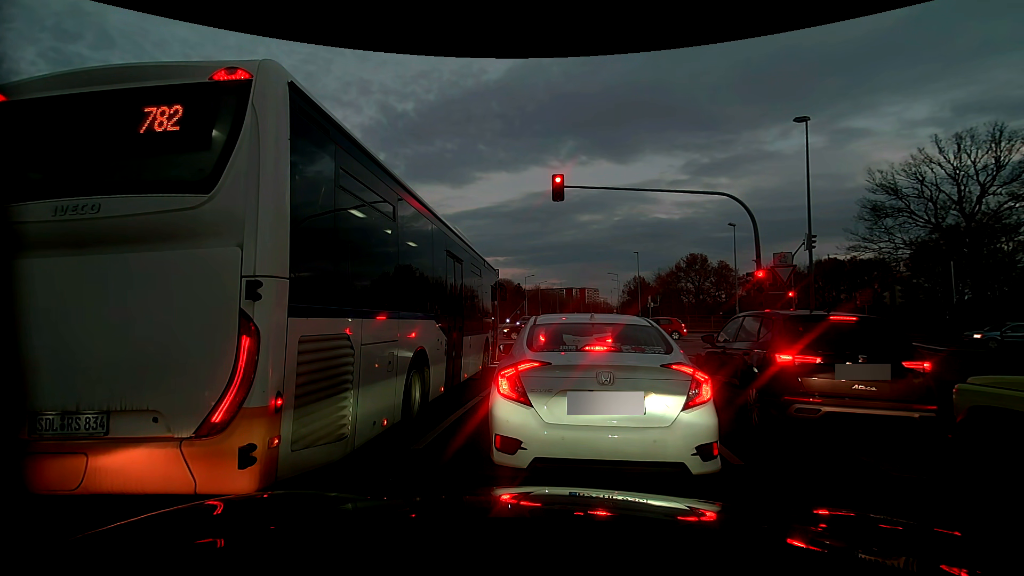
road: residential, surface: asphalt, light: Dusk
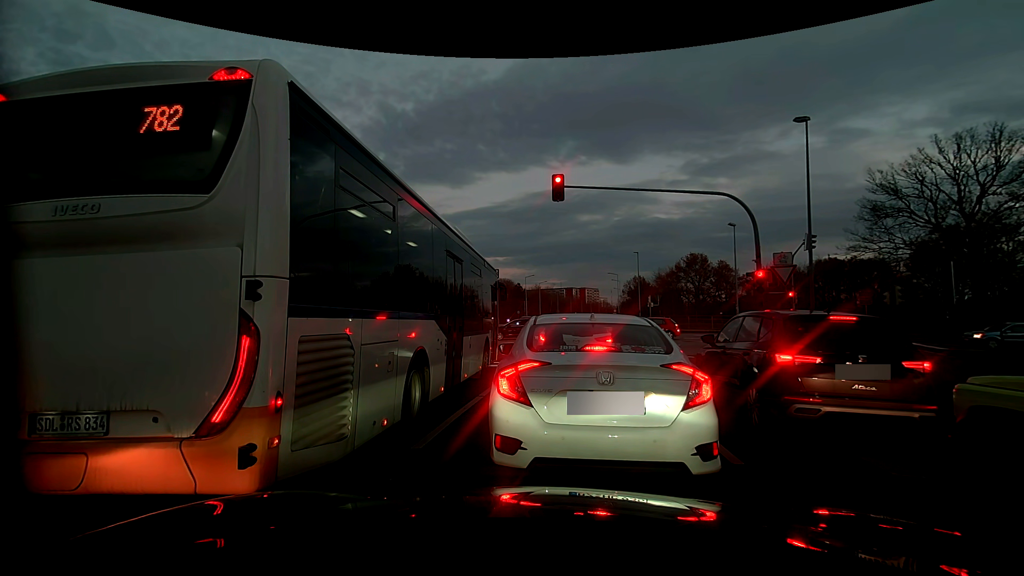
(0.0, 0.0) m; 0°
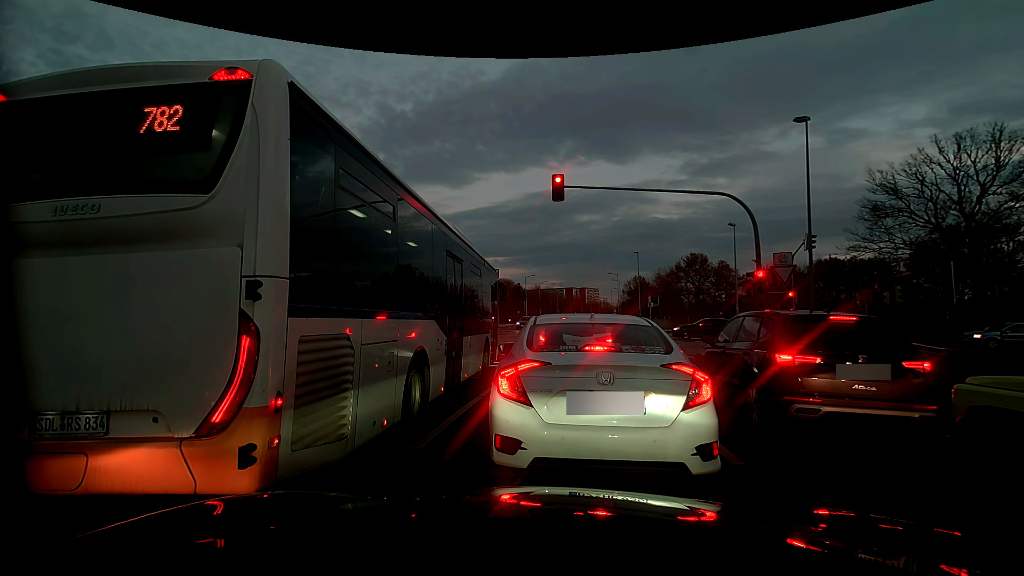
(0.0, 0.0) m; 0°
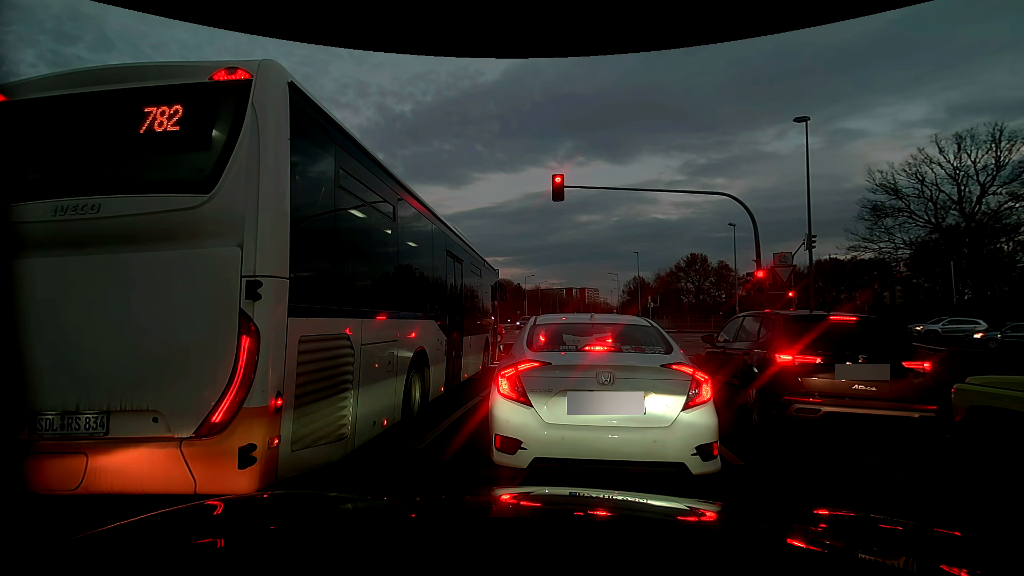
(0.0, 0.0) m; 0°
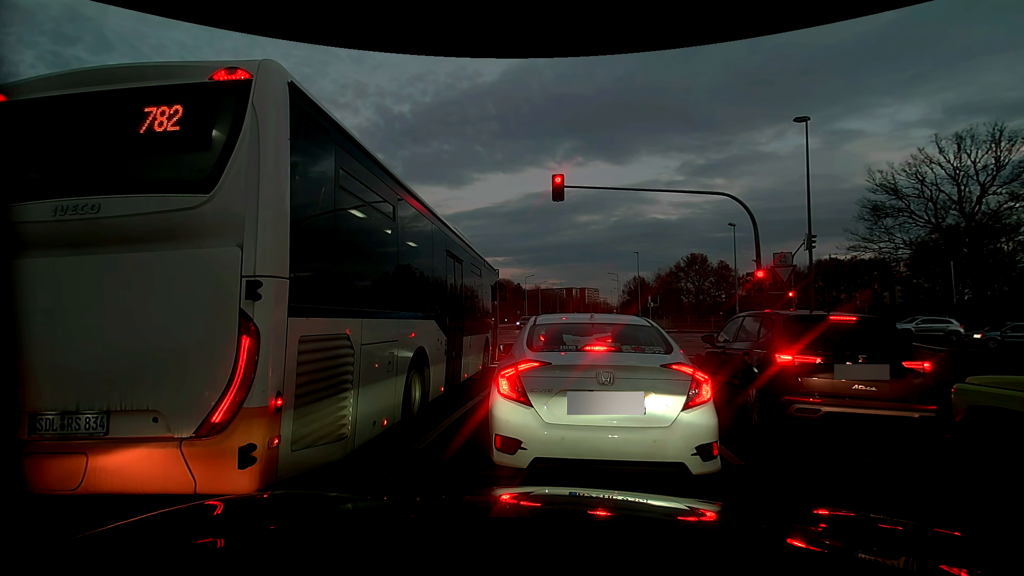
(0.0, 0.0) m; 0°
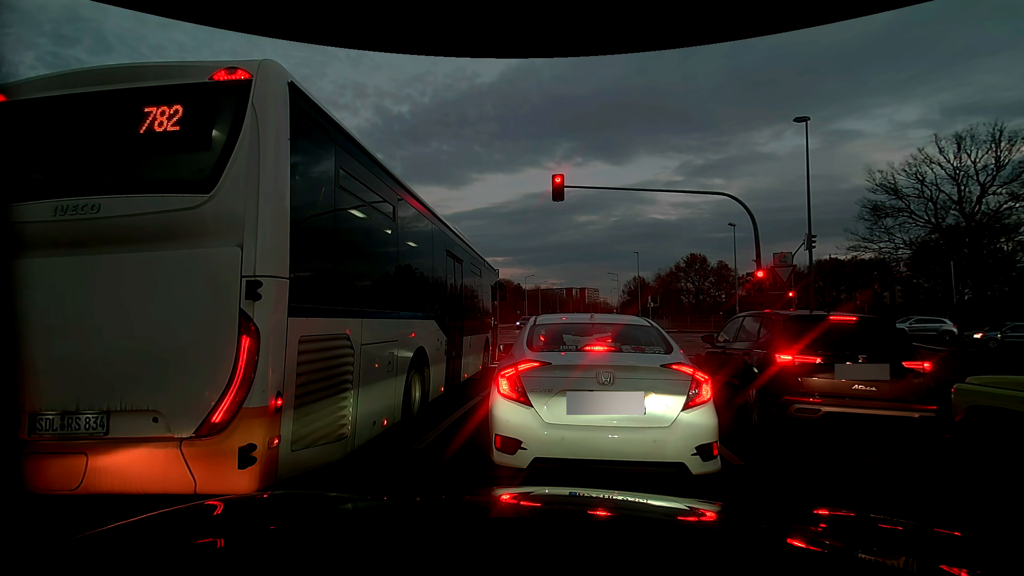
(0.0, 0.0) m; 0°
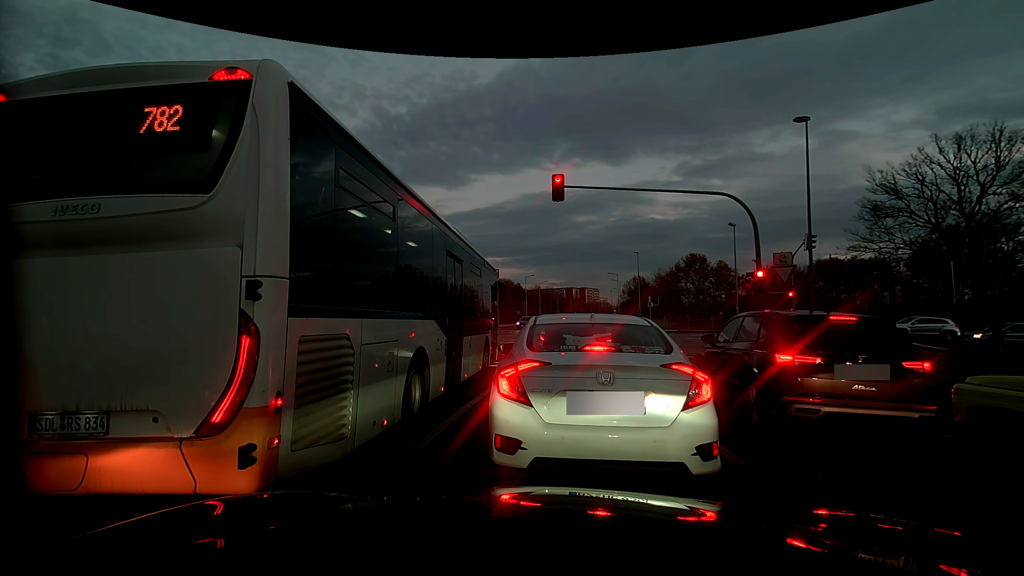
(0.0, 0.0) m; 0°
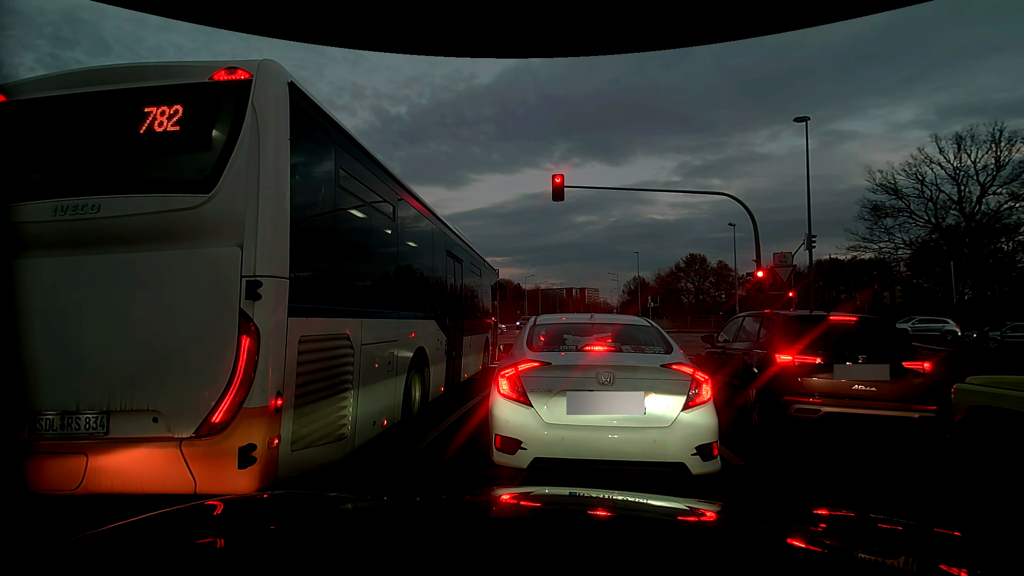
(0.0, 0.0) m; 0°
(+1, +10) (+2, +20) (+4, +30) (+5, +40) (+7, +50) (+8, +59) (+10, +69) (+12, +79) (+13, +89) (+15, +99) m
